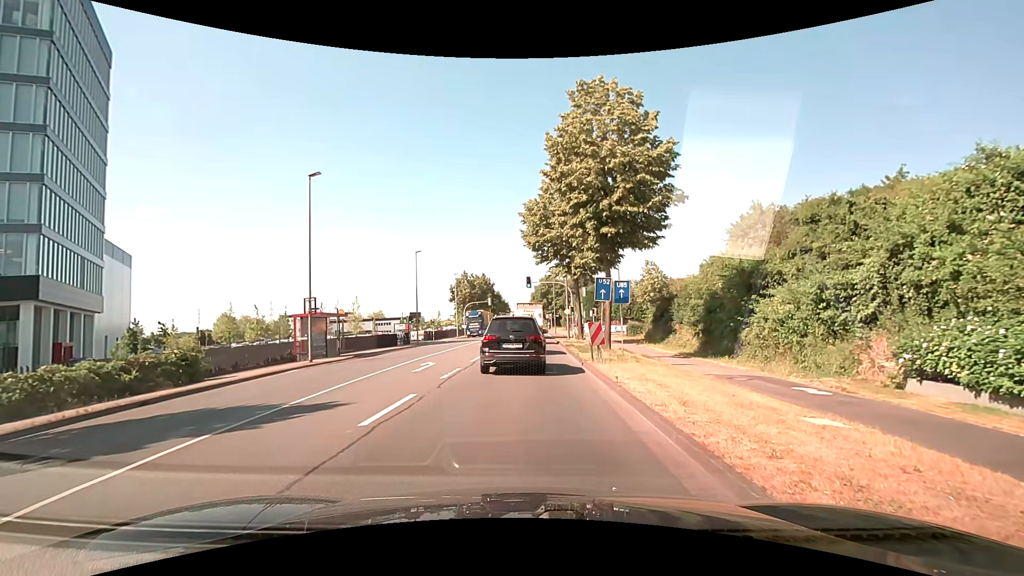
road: secondary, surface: asphalt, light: Day
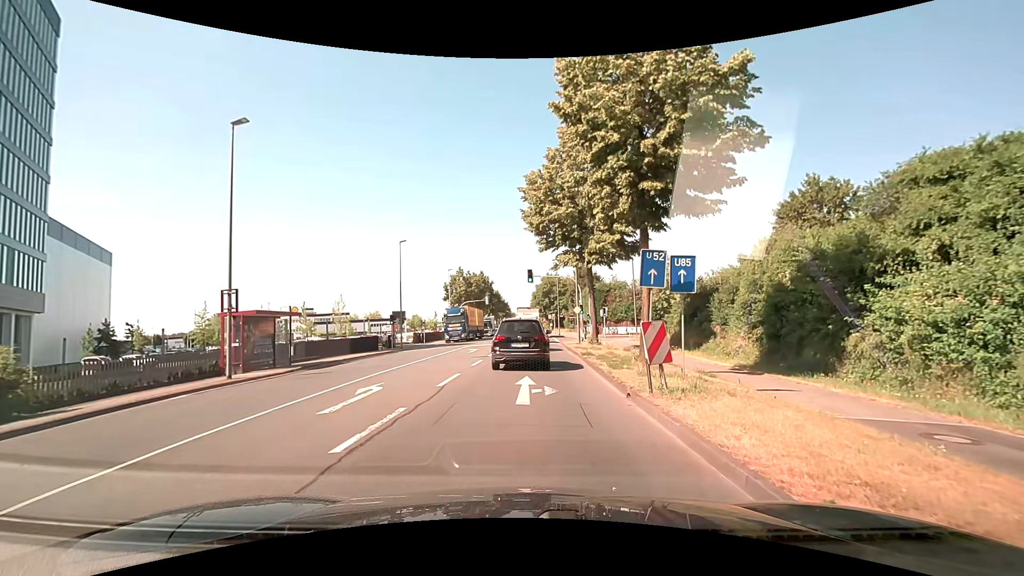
(-0.1, +7.6) m; -1°
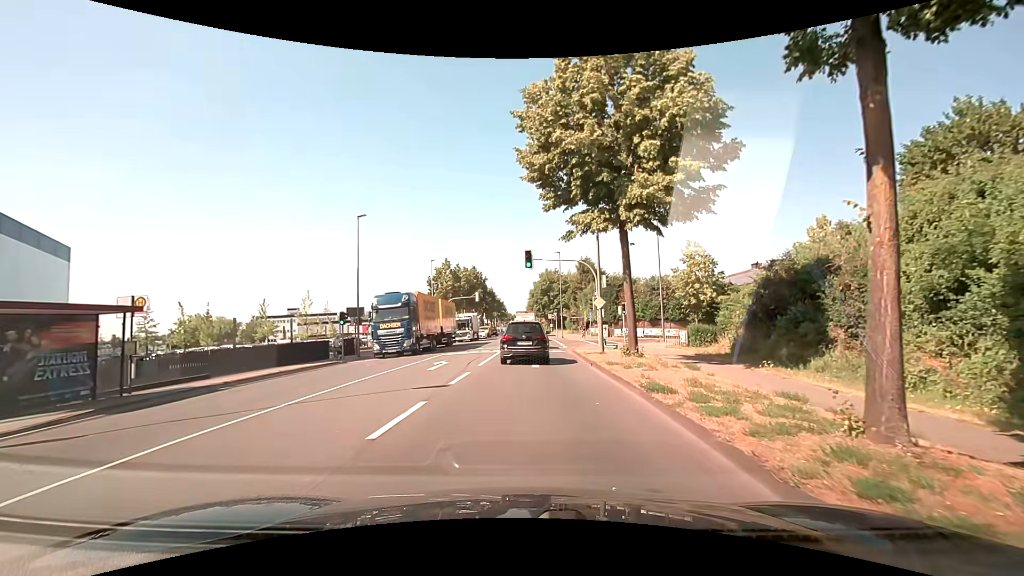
(0.0, +11.6) m; 0°
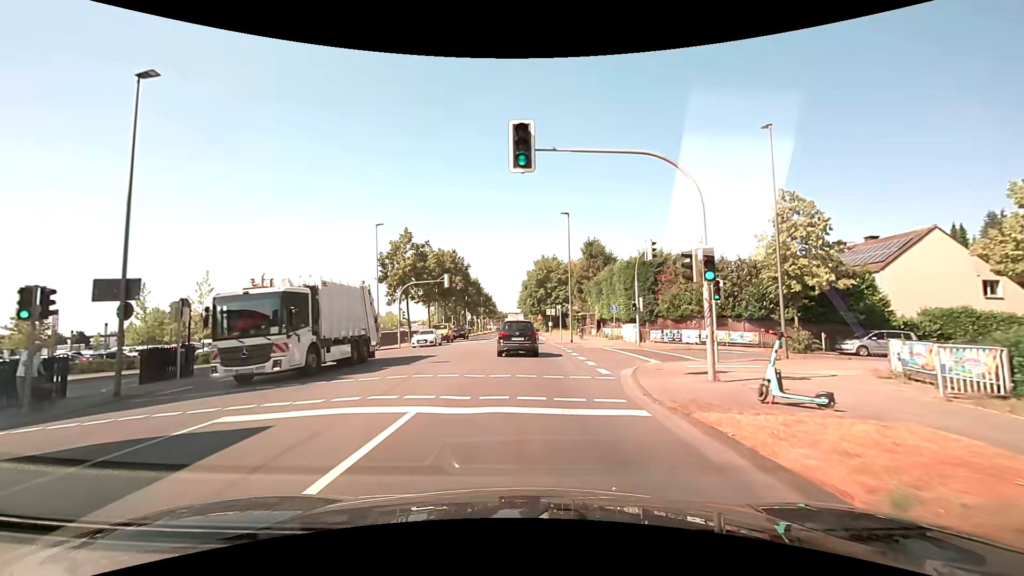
(+0.1, +20.7) m; +2°
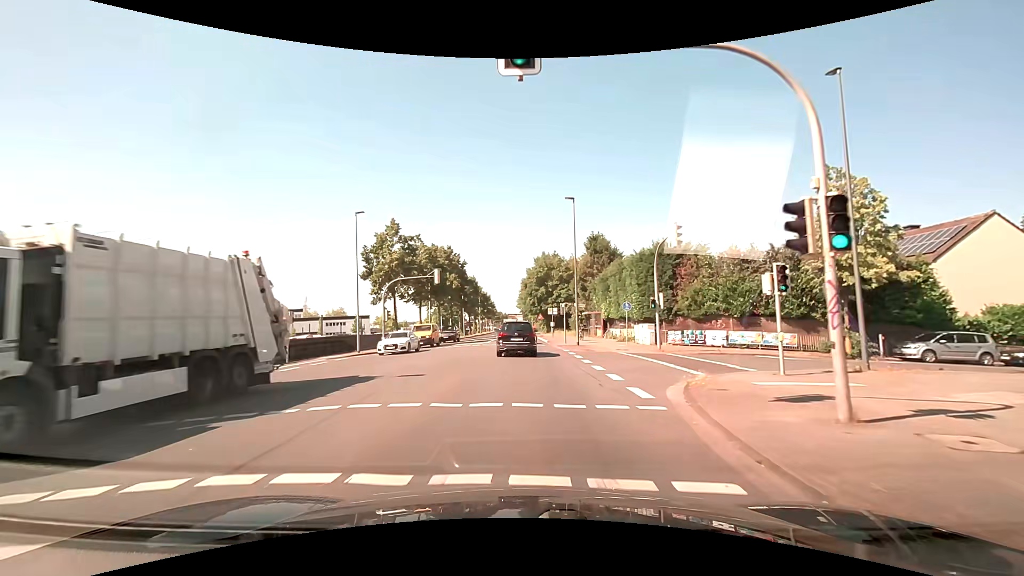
(-0.1, +5.0) m; -1°
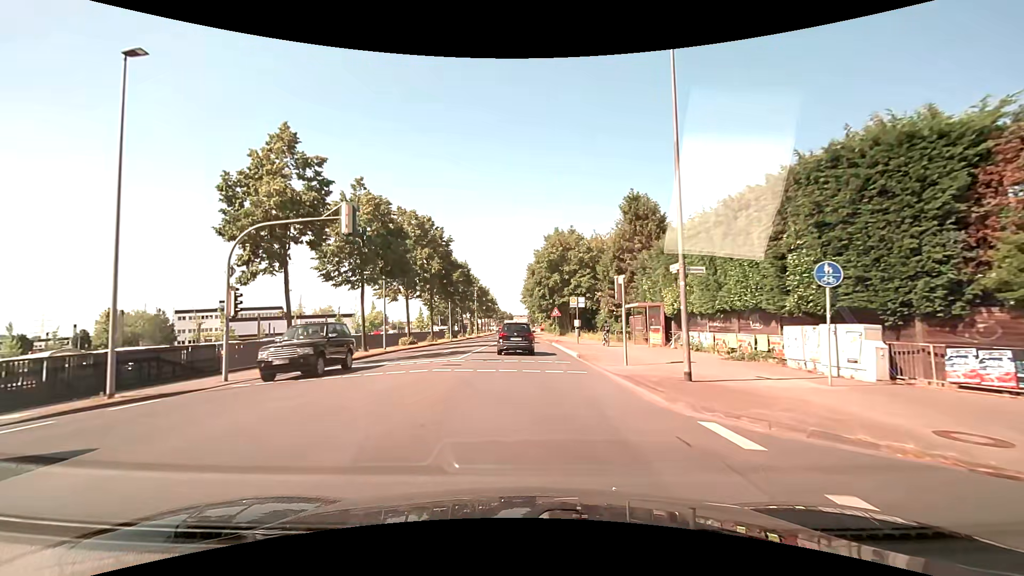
(-0.1, +22.3) m; -1°
(0, +10) (0, +20) (0, +30) (0, +40) (0, +50) (0, +60) (0, +70) (0, +80) (0, +90) (0, +100) m
